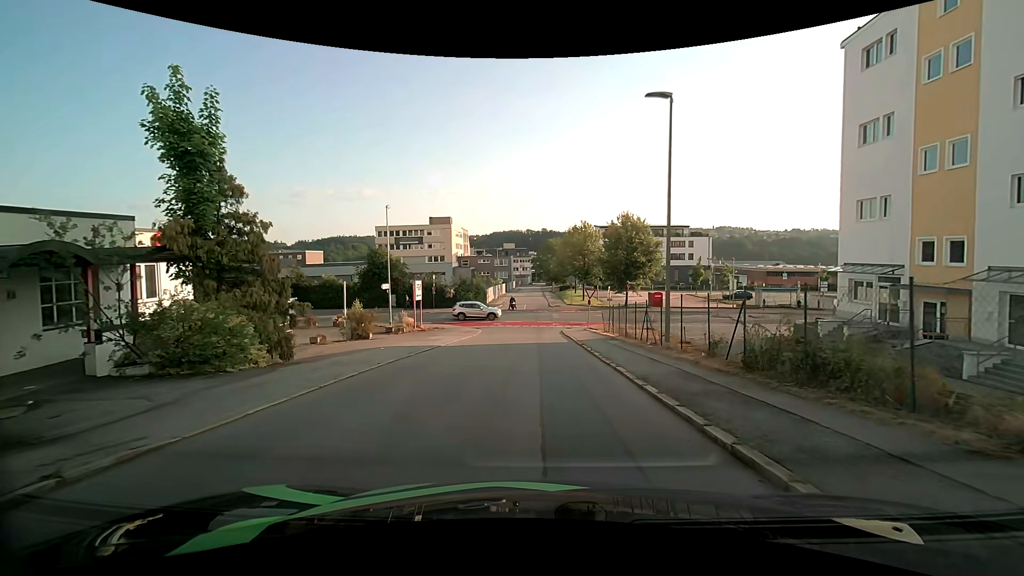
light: Day
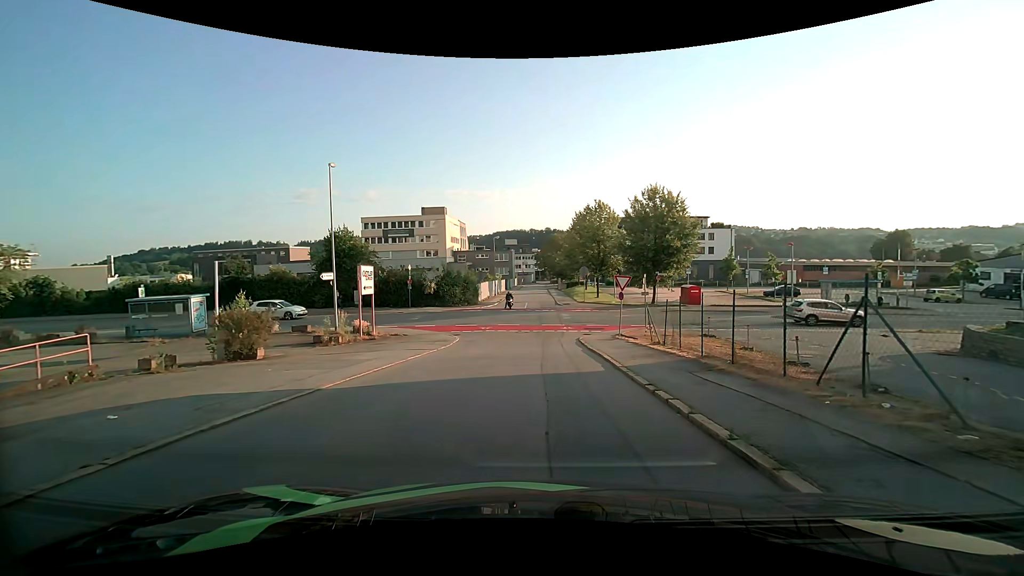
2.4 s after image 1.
(-0.1, +12.3) m; 0°
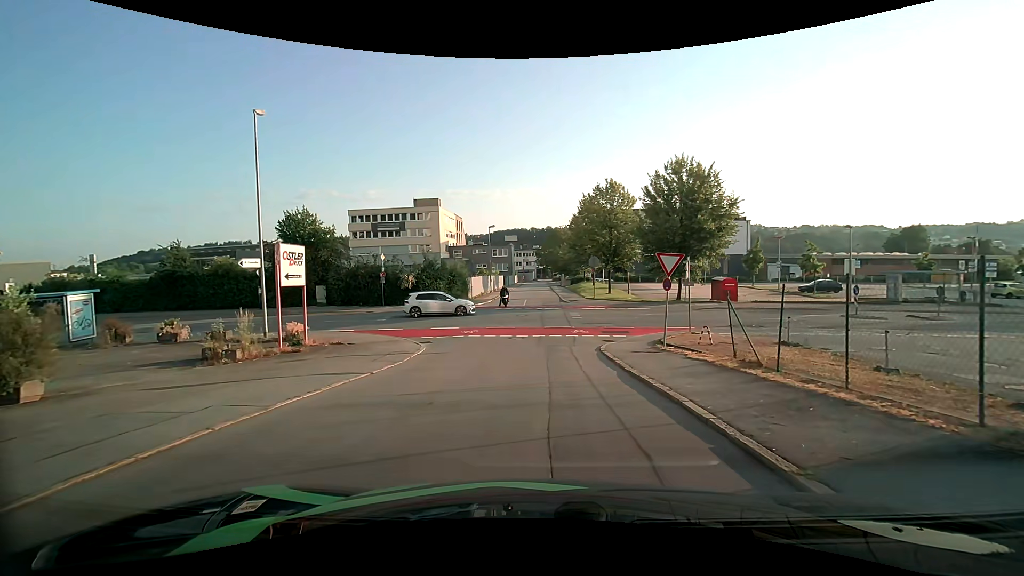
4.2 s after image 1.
(0.0, +8.1) m; 0°
